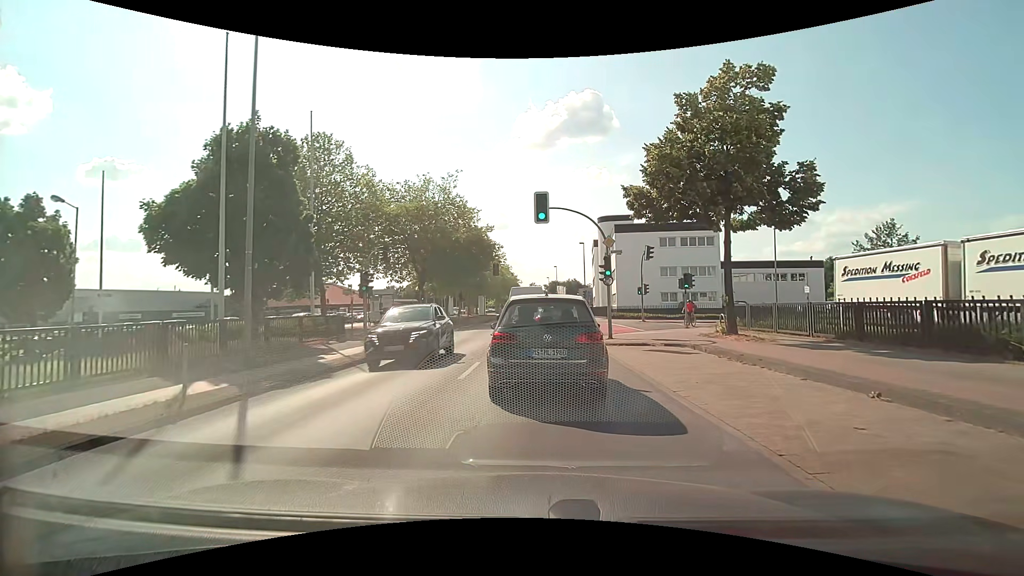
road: tertiary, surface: asphalt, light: Day
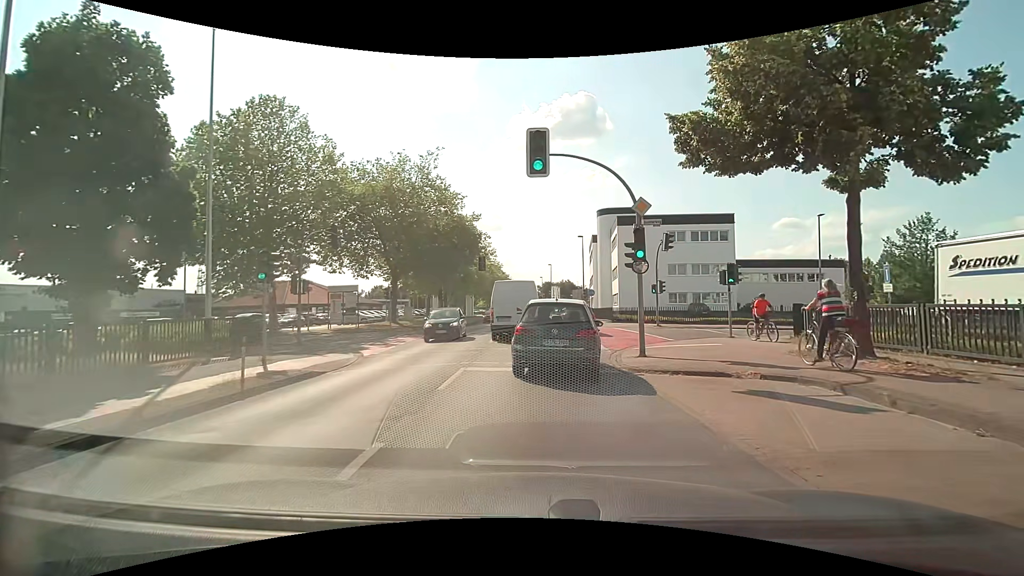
(+0.2, +7.8) m; +1°
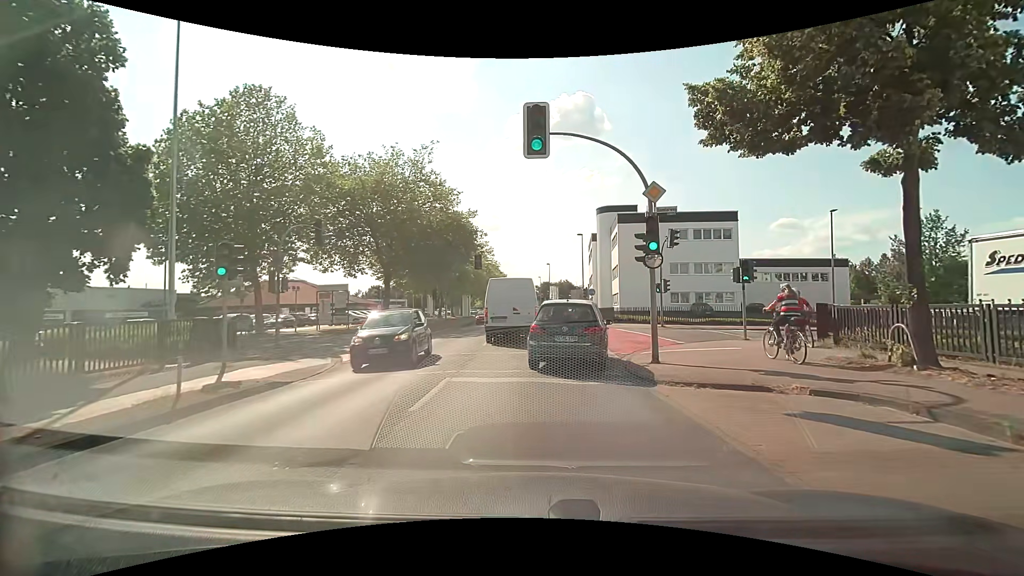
(0.0, +1.8) m; +2°
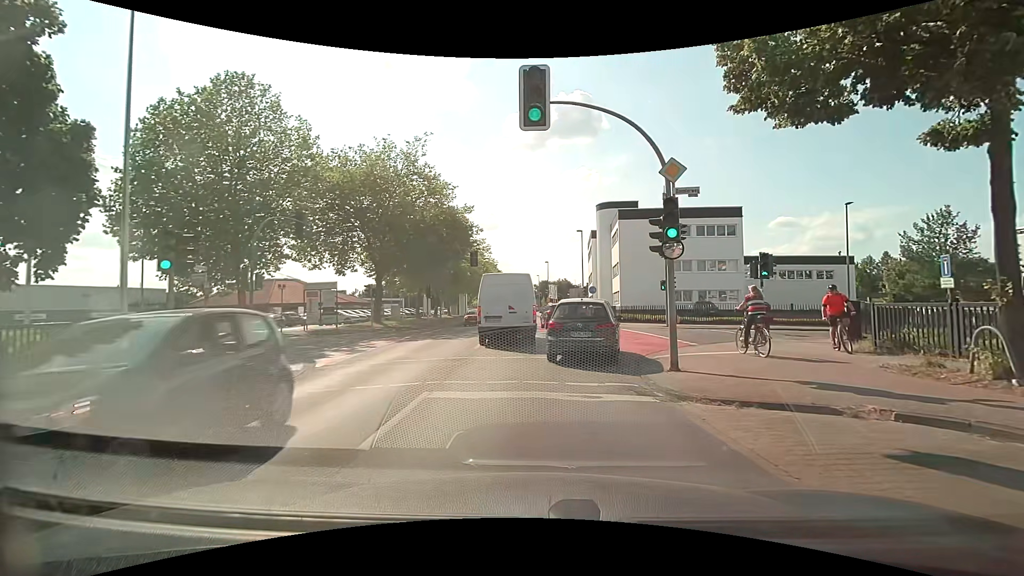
(0.0, +1.8) m; -1°
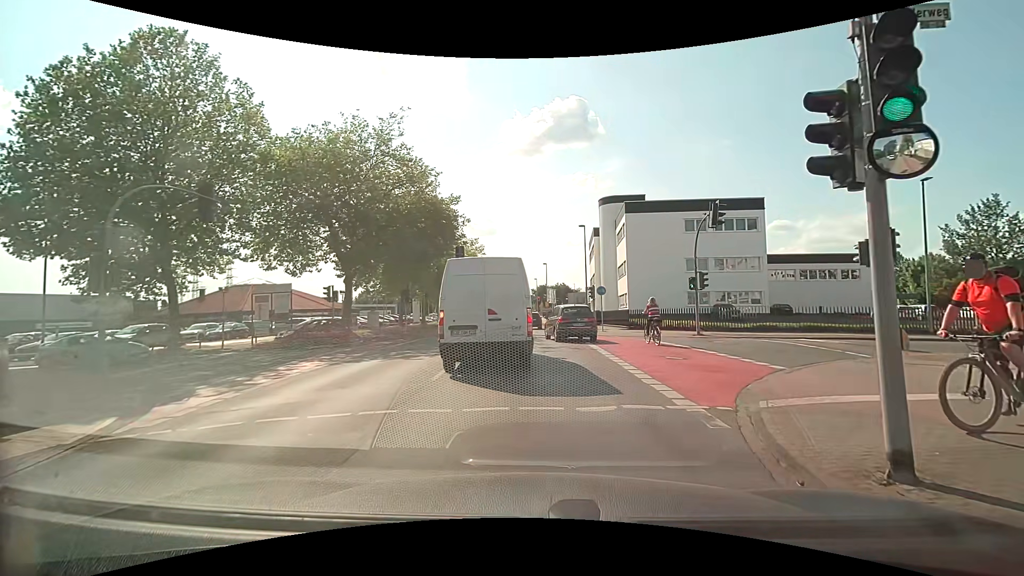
(+0.1, +6.5) m; +1°
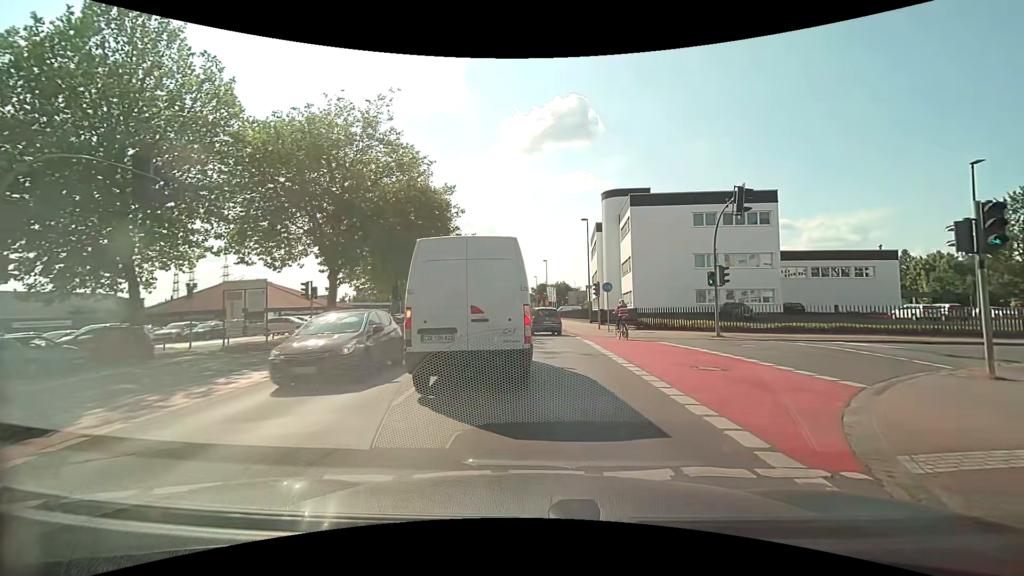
(0.0, +2.8) m; +2°
